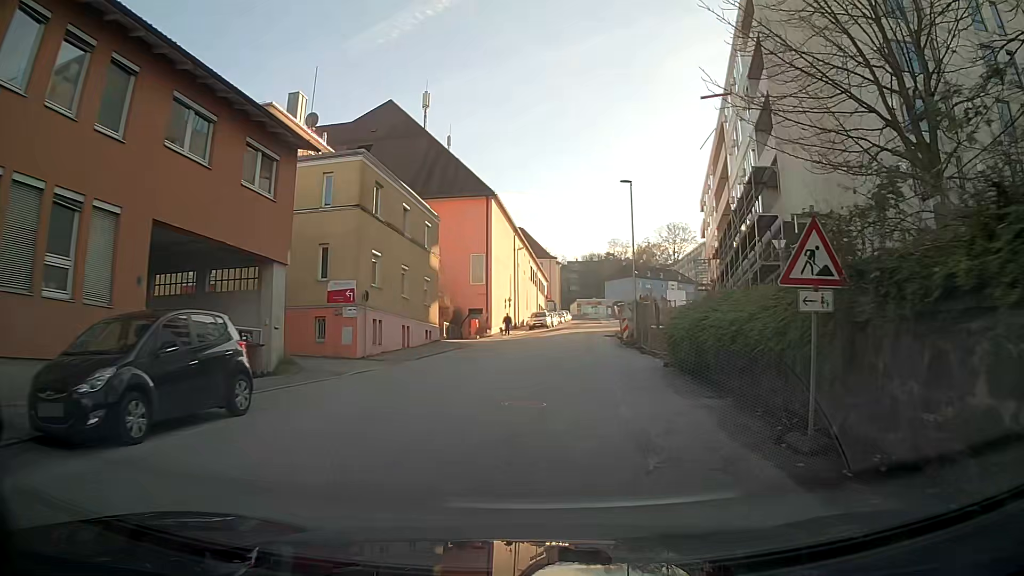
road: residential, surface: asphalt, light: Day
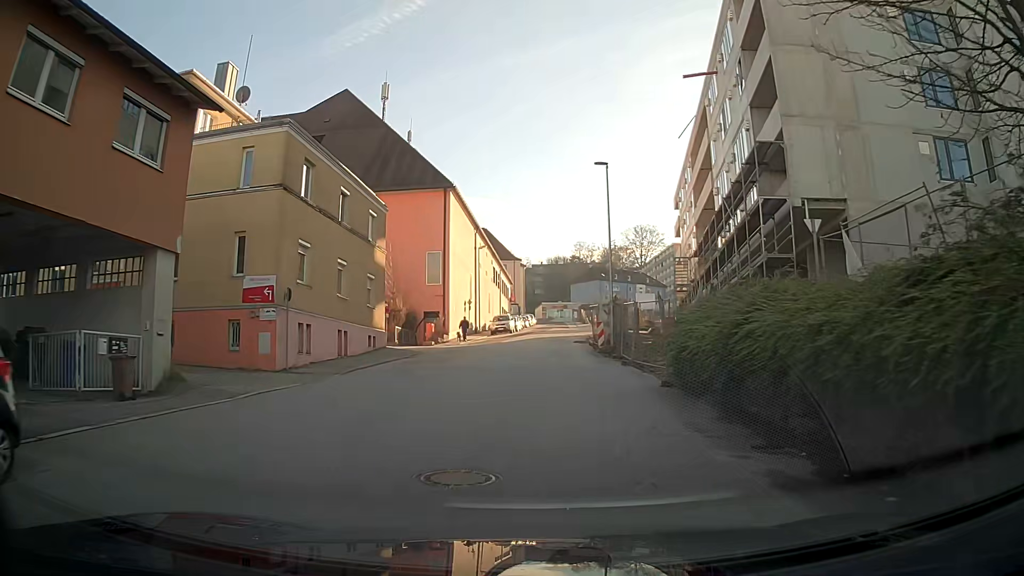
(+0.1, +4.8) m; +3°
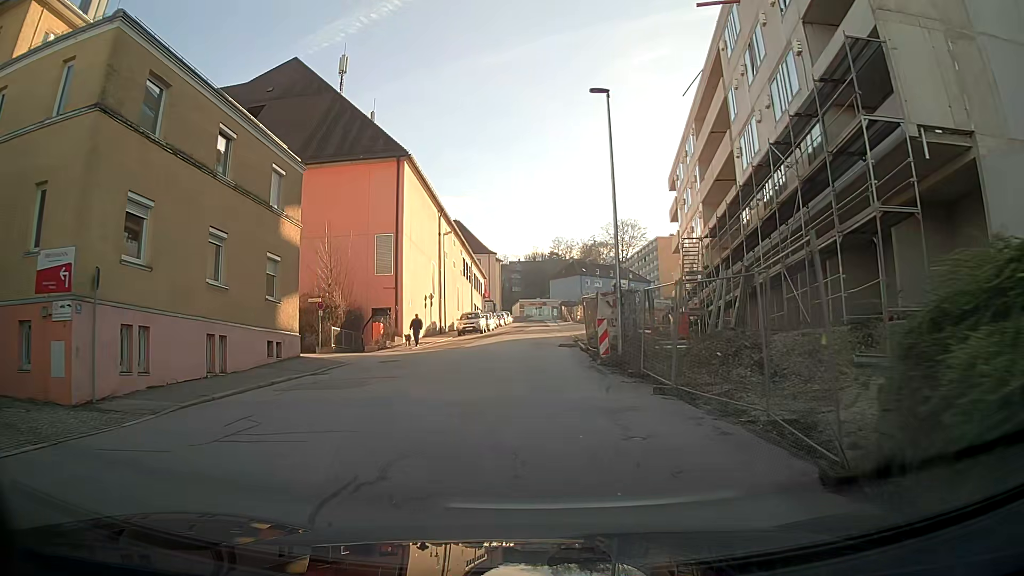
(+0.1, +9.4) m; +1°
(0, +10) (0, +20) (-4, +28) (-14, +29) (-24, +30) (-34, +30) (-44, +30) (-54, +30) (-64, +30) (-74, +30) m
